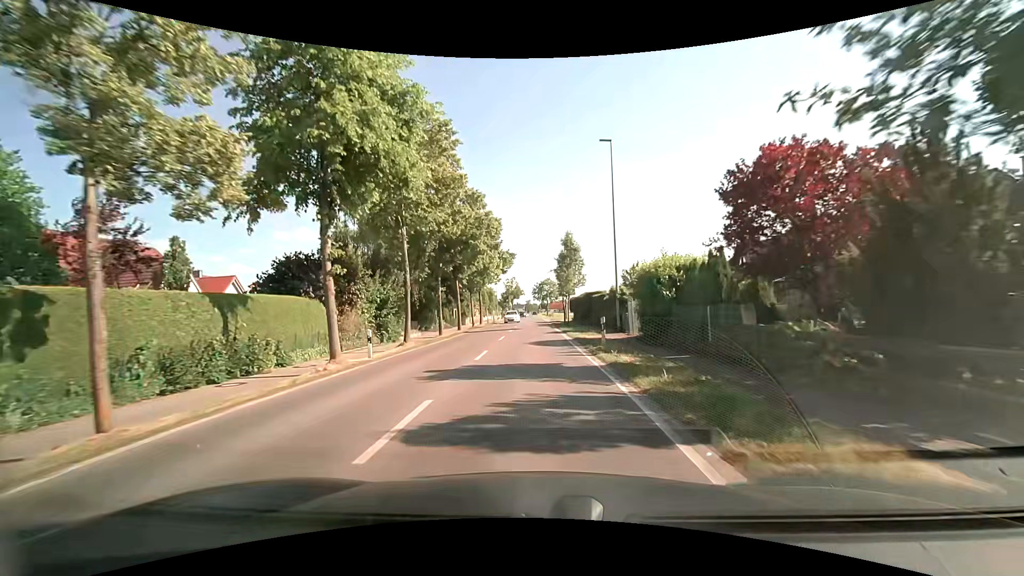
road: tertiary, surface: asphalt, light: Day
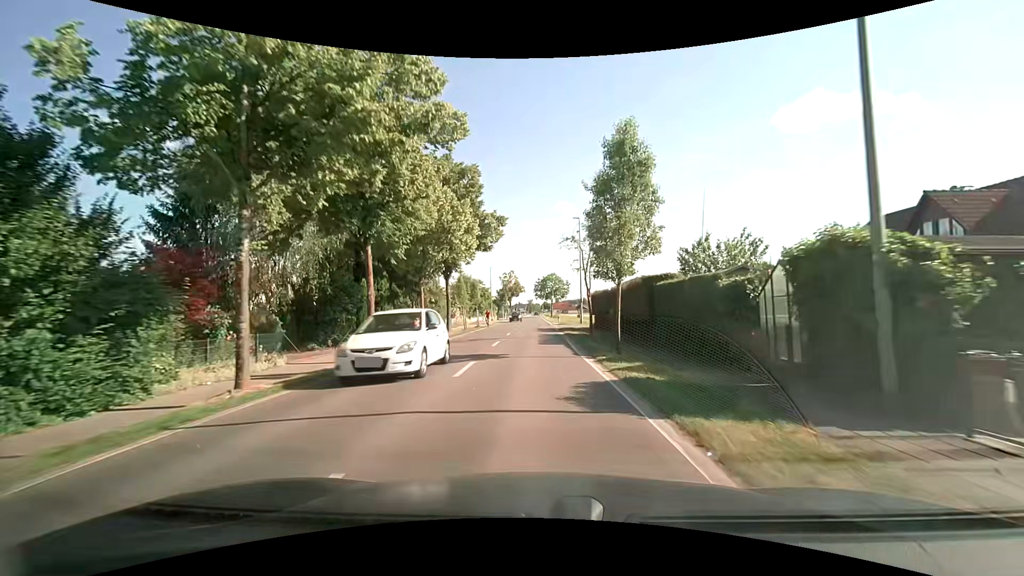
(0.0, +21.3) m; 0°
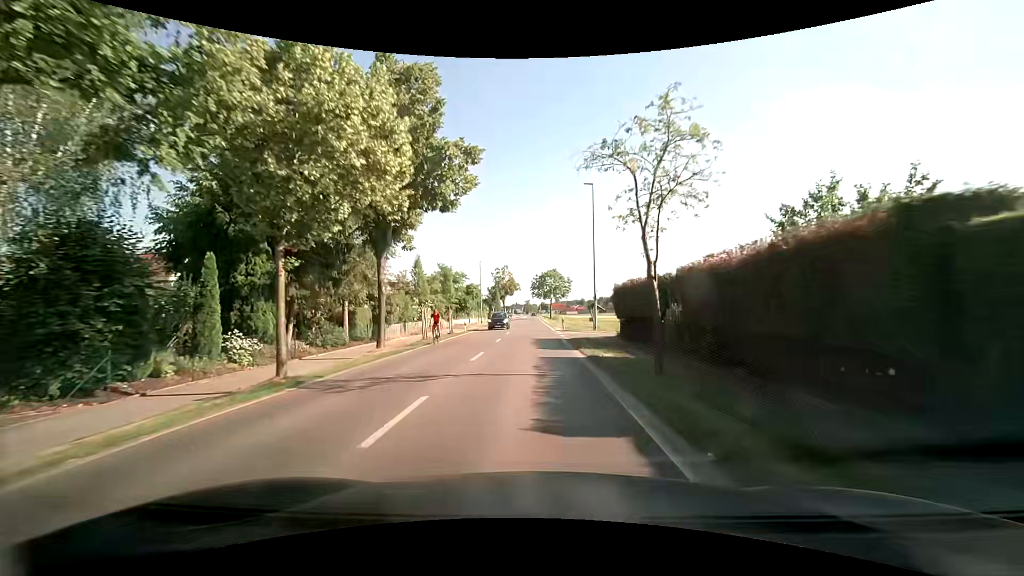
(0.0, +14.3) m; +1°
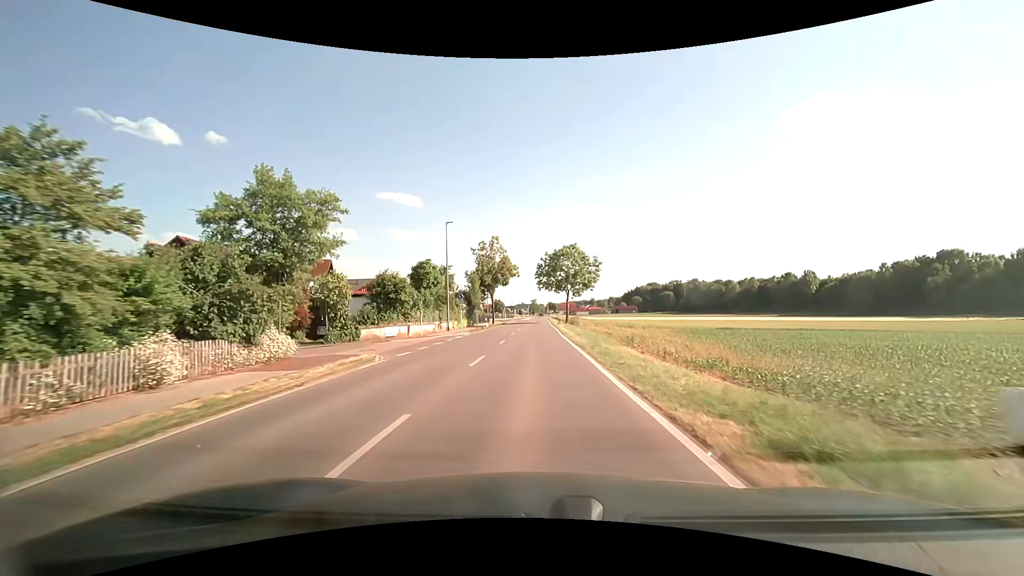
(-0.3, +37.7) m; -1°
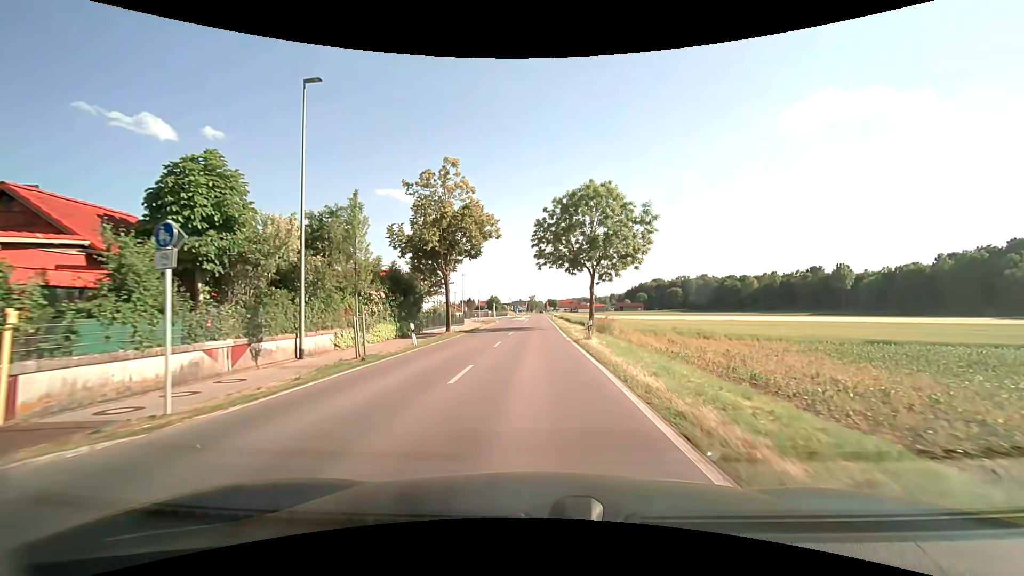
(+0.1, +30.5) m; 0°
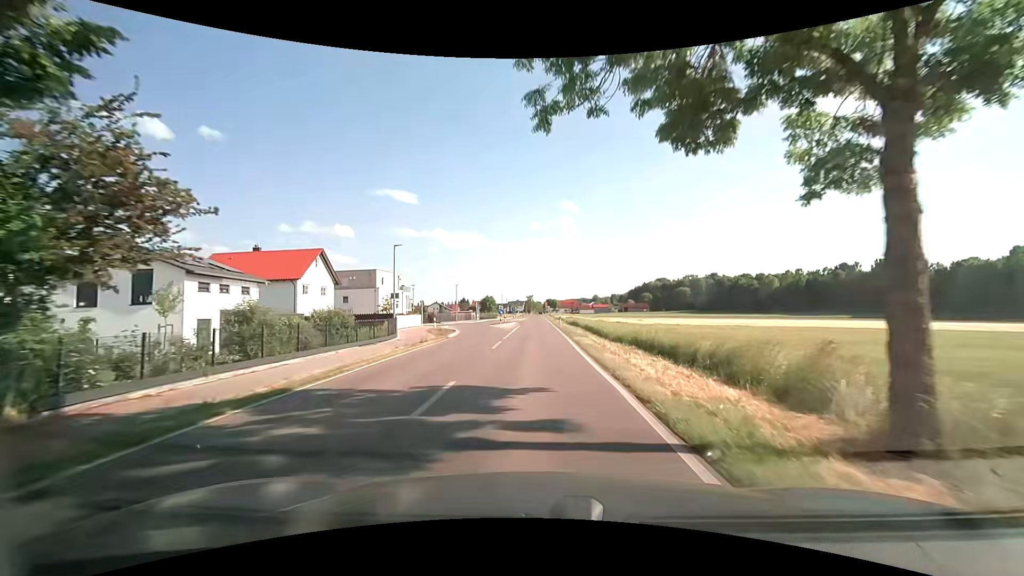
(+0.1, +29.7) m; 0°
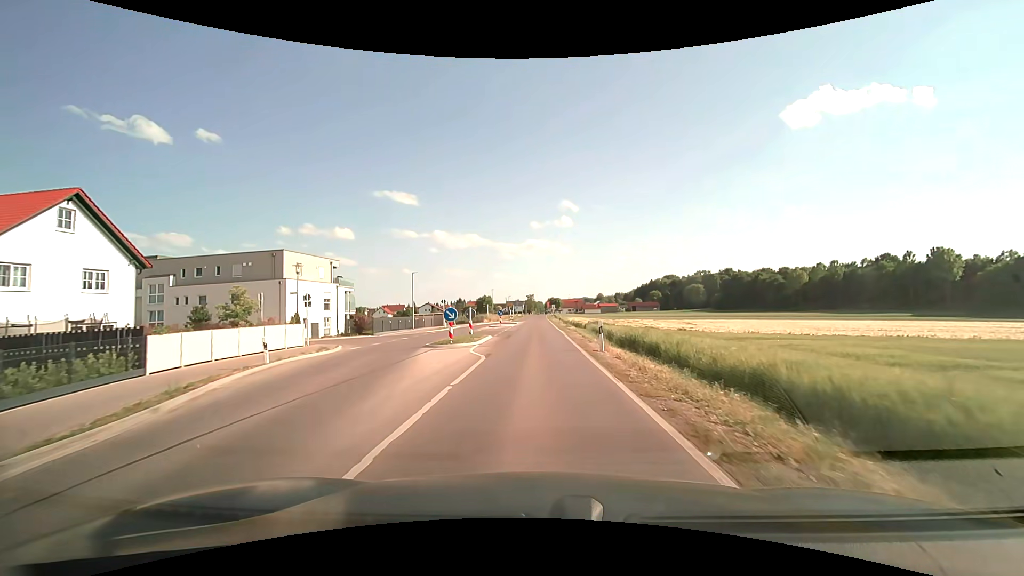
(0.0, +29.8) m; 0°
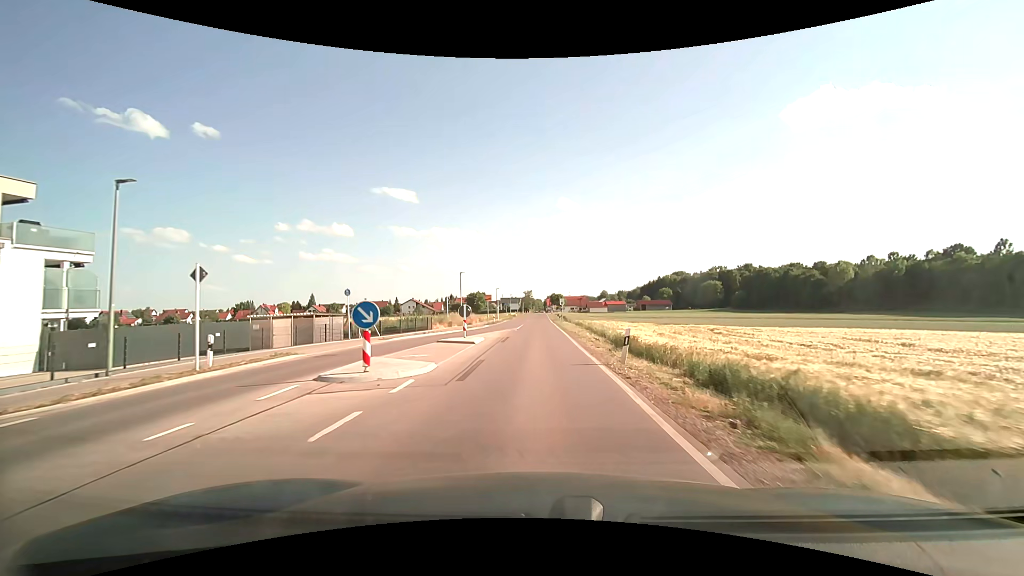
(-0.1, +38.4) m; 0°
(0, +10) (0, +20) (0, +30) (0, +40) (0, +50) (0, +60) (0, +70) (0, +80) (0, +90) (0, +100) m
